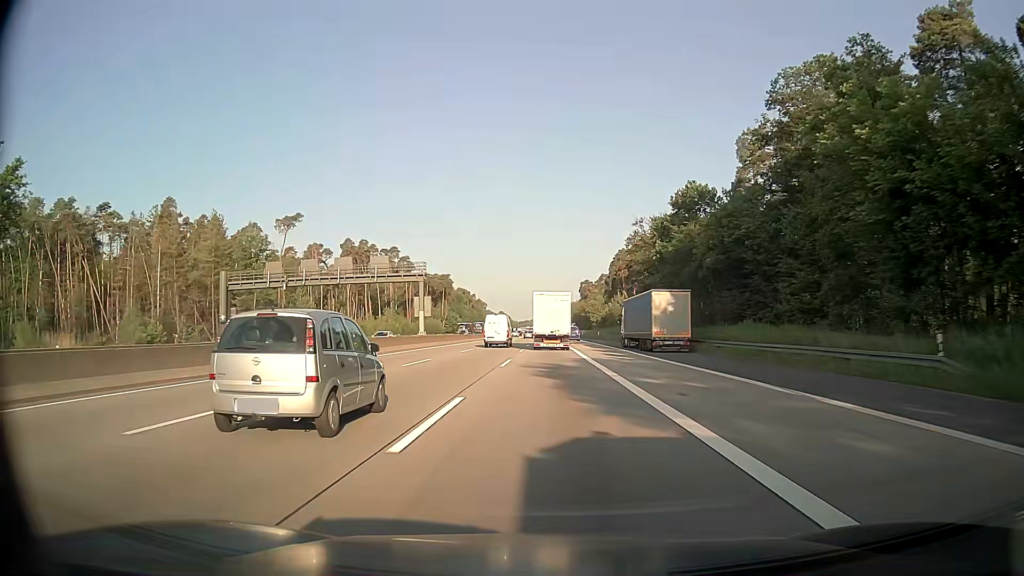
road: motorway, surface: asphalt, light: Day
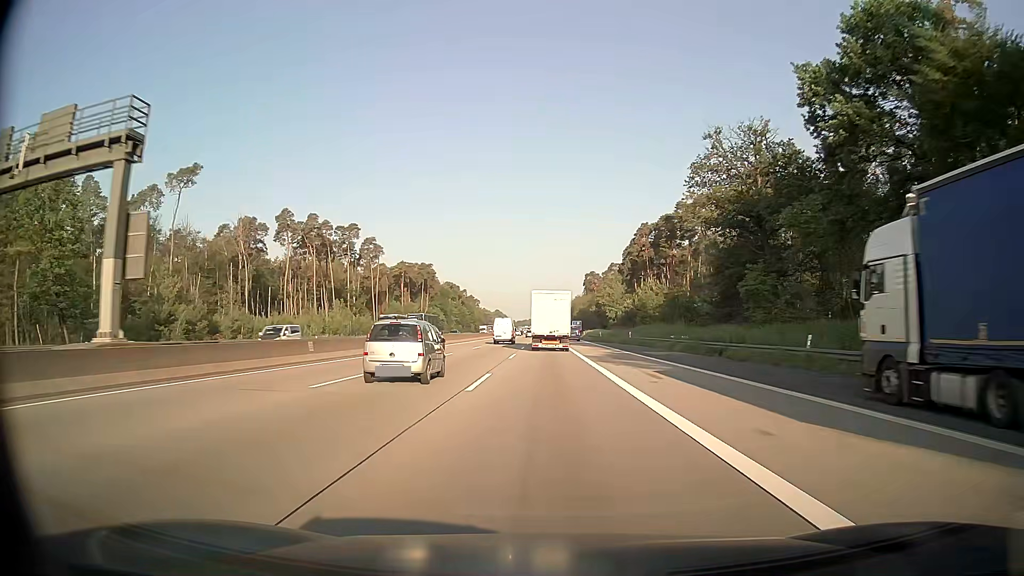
(0.0, +46.3) m; 0°
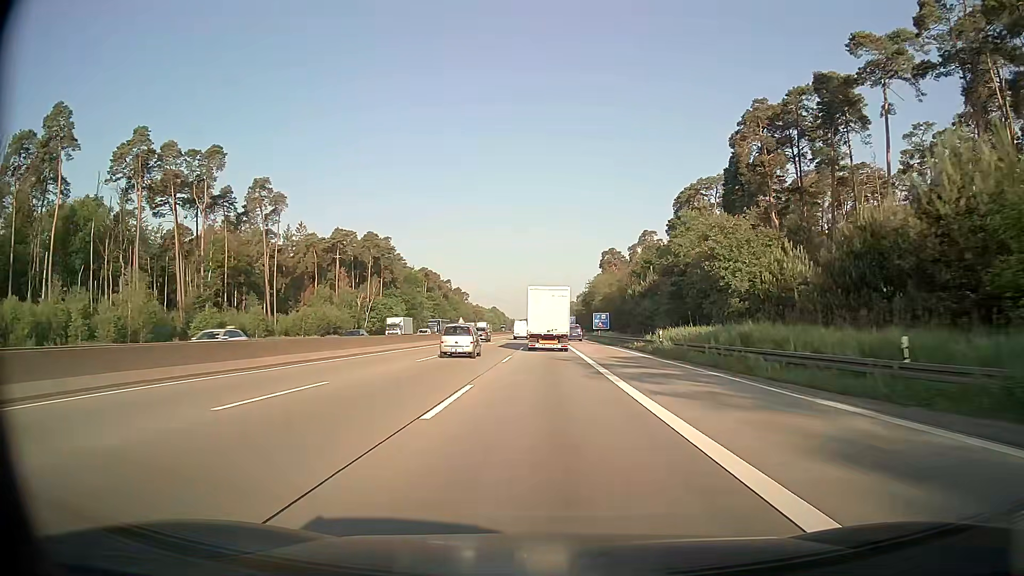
(-0.1, +77.2) m; 0°
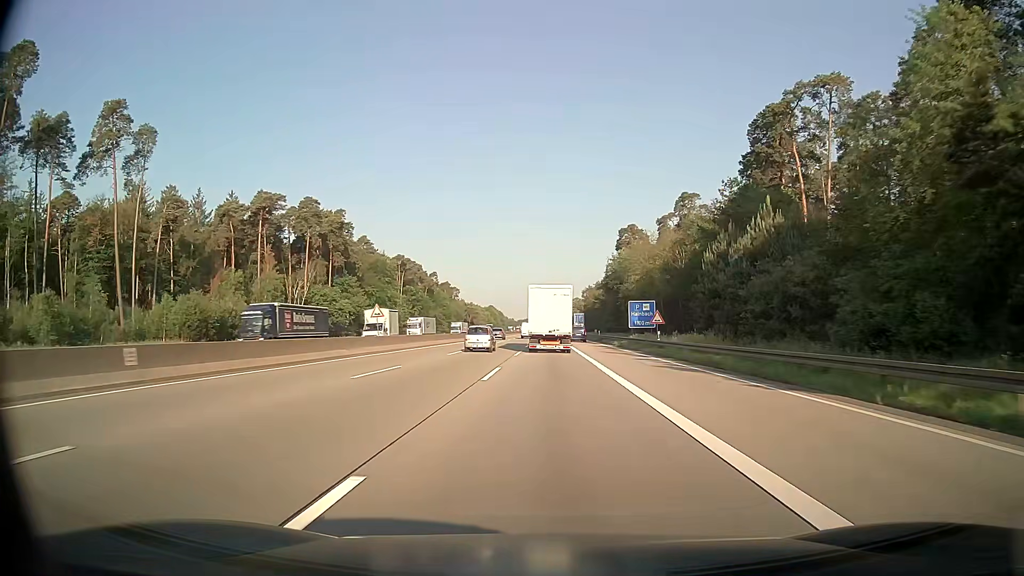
(0.0, +46.2) m; 0°
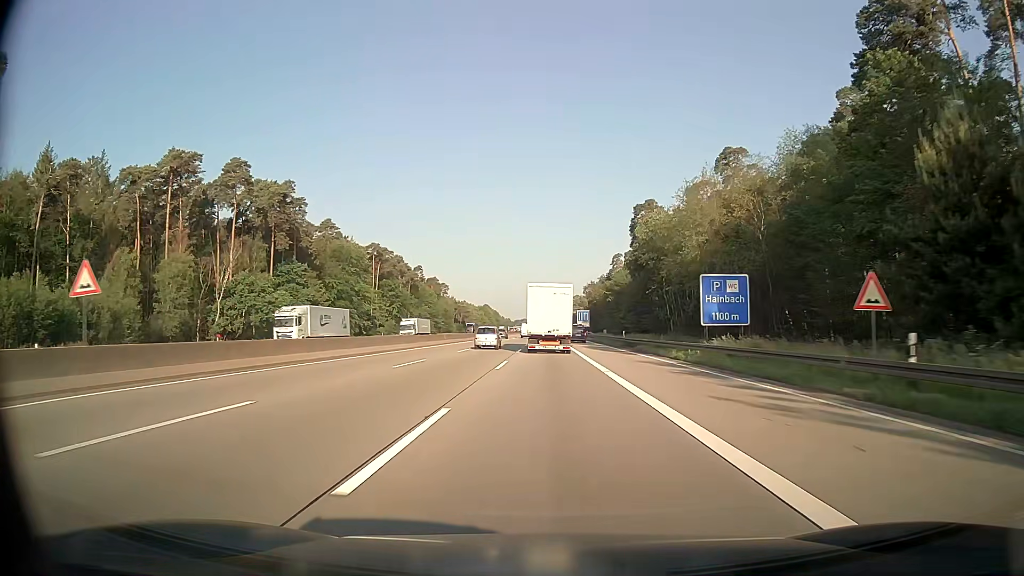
(+0.1, +30.8) m; +1°
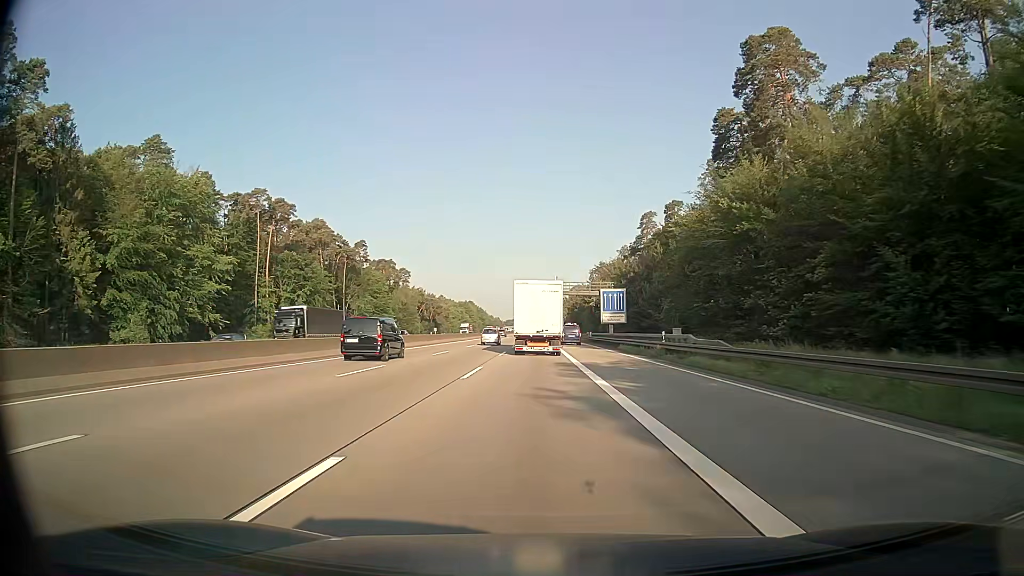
(+0.1, +76.8) m; 0°
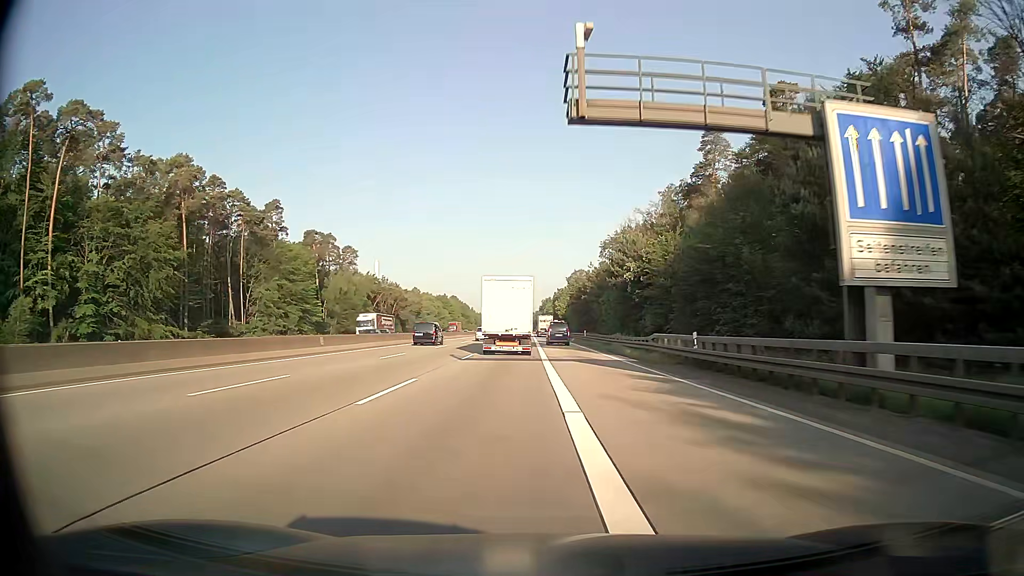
(+0.4, +60.9) m; +1°
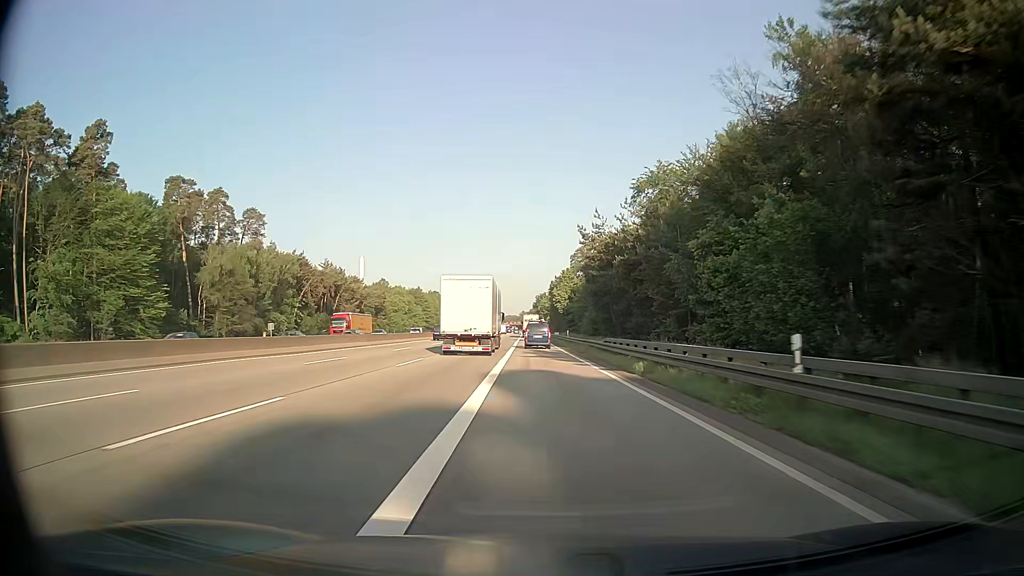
(+0.3, +59.7) m; +1°
(0, +10) (0, +20) (0, +30) (-1, +40) (-1, +50) (-1, +60) (-1, +70) (-2, +80) (-2, +90) (-2, +100) m
